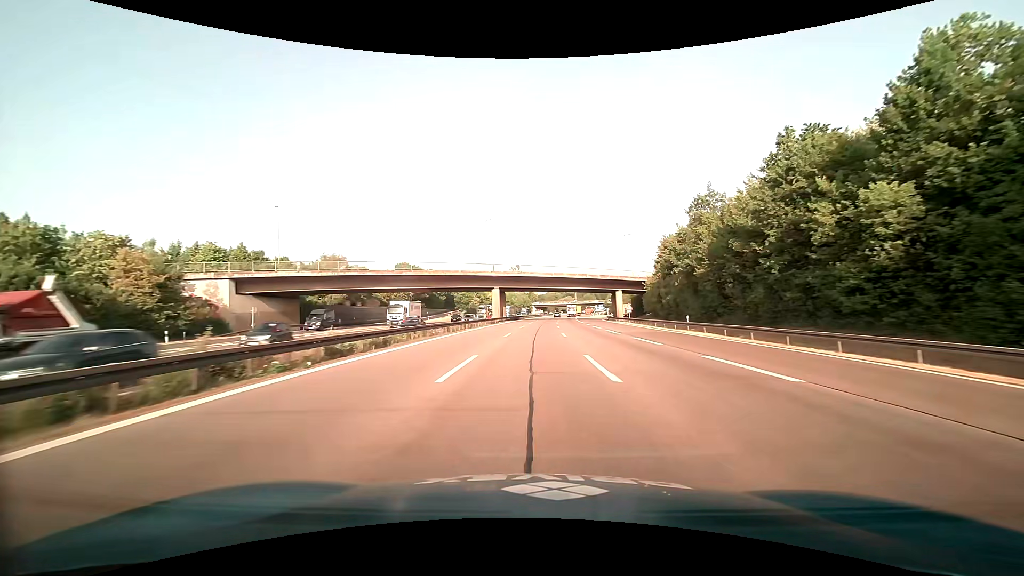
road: motorway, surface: asphalt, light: Day
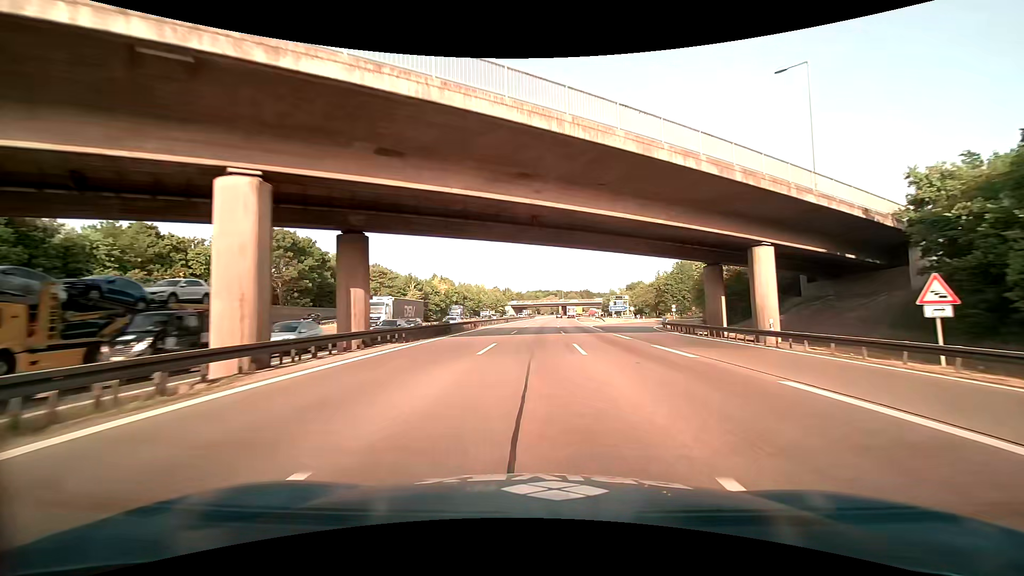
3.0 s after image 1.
(+1.3, +66.1) m; +2°
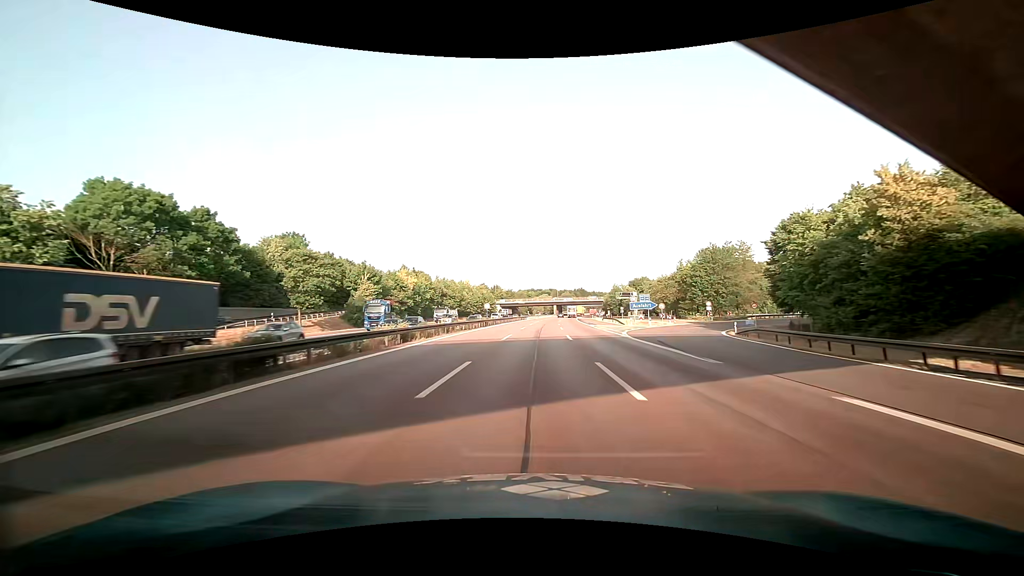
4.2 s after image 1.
(+0.2, +26.5) m; +1°
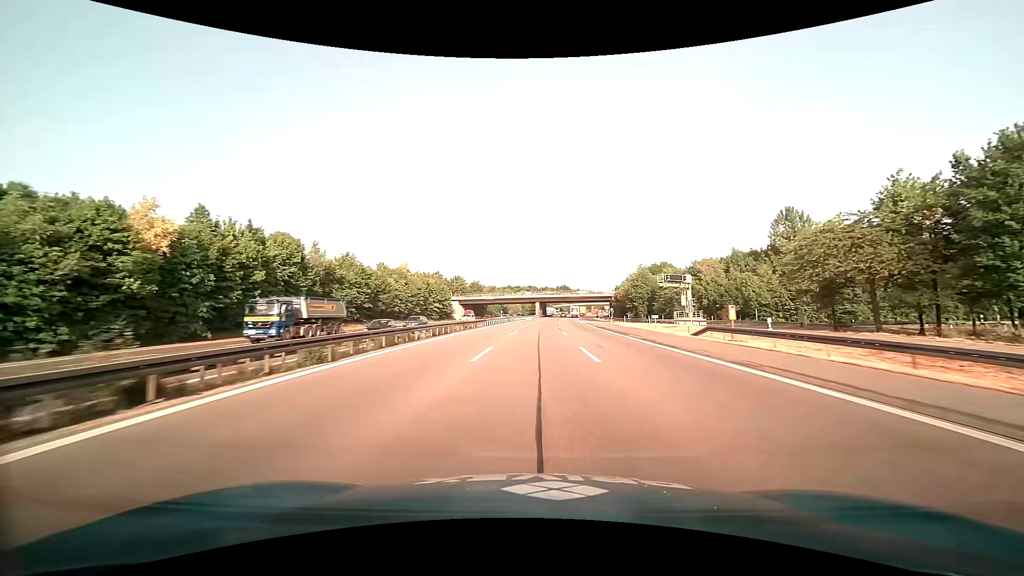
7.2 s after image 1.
(+1.0, +66.4) m; +2°
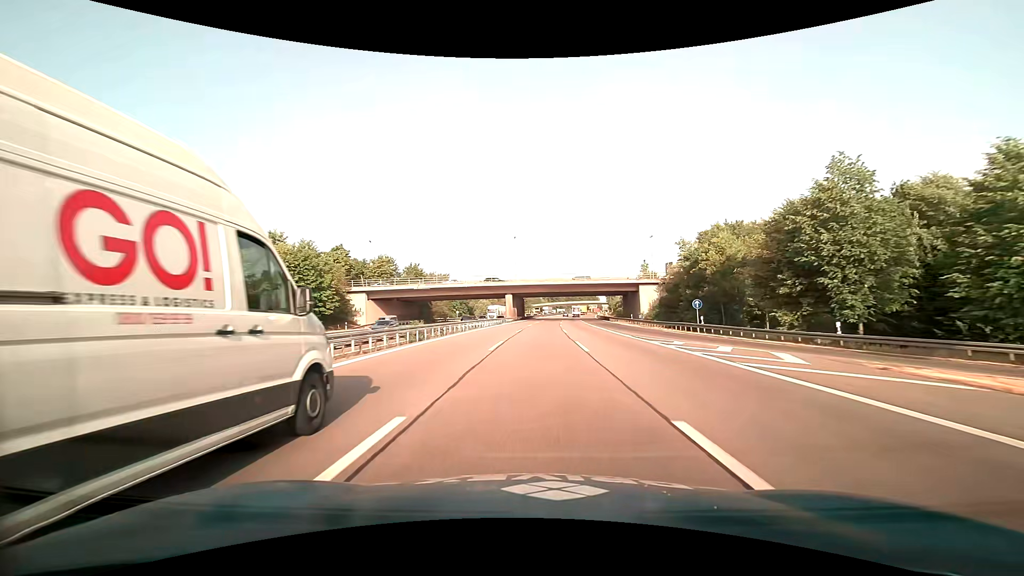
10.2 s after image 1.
(+1.5, +67.7) m; +2°
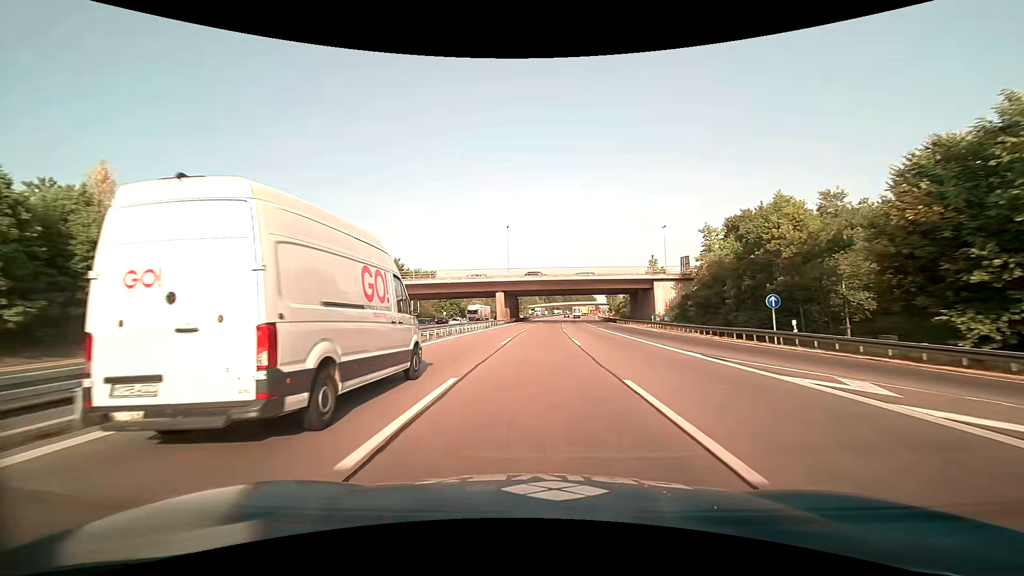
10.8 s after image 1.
(+0.1, +13.8) m; +1°
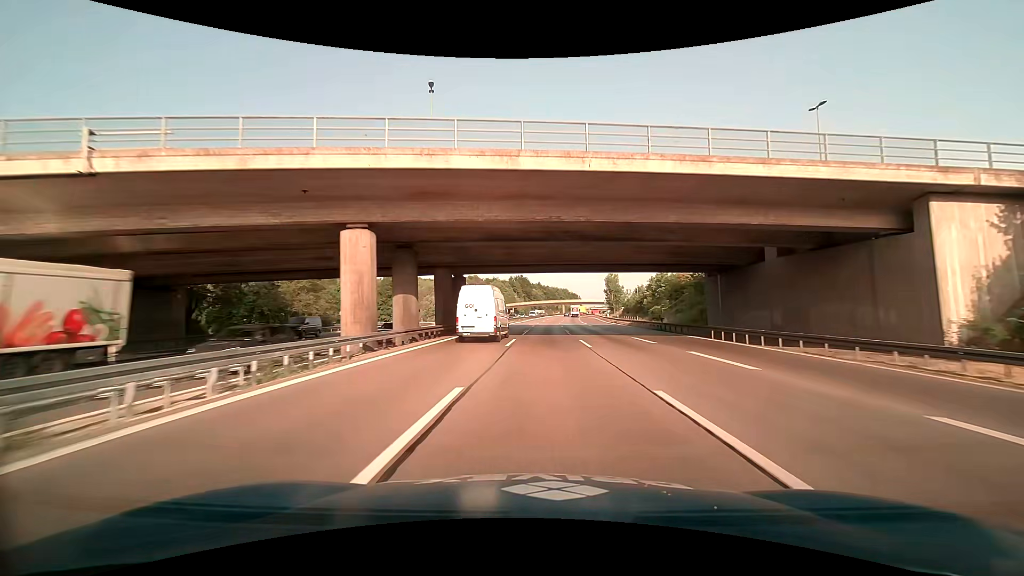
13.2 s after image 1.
(+1.1, +55.9) m; +2°
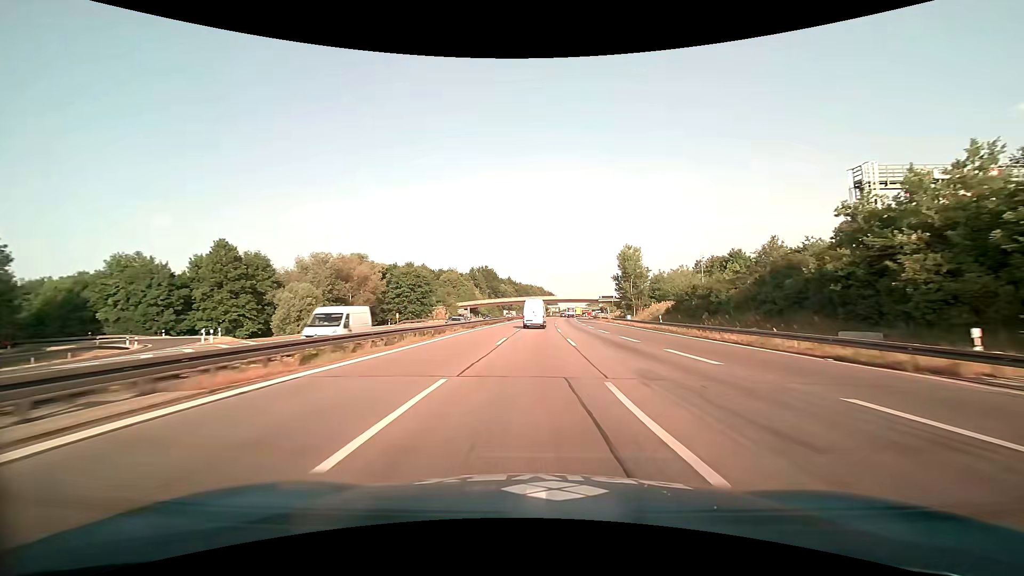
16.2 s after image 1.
(+1.7, +71.3) m; +3°
(0, +10) (0, +20) (0, +30) (0, +40) (0, +50) (+1, +60) (+1, +70) (+2, +80) (+2, +90) (+3, +100) m
